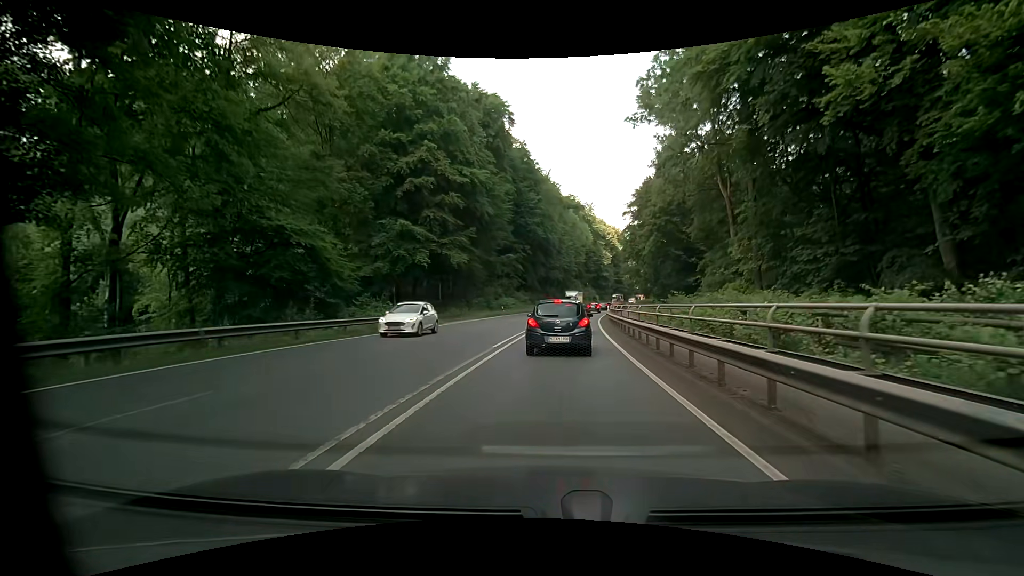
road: primary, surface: asphalt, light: Day
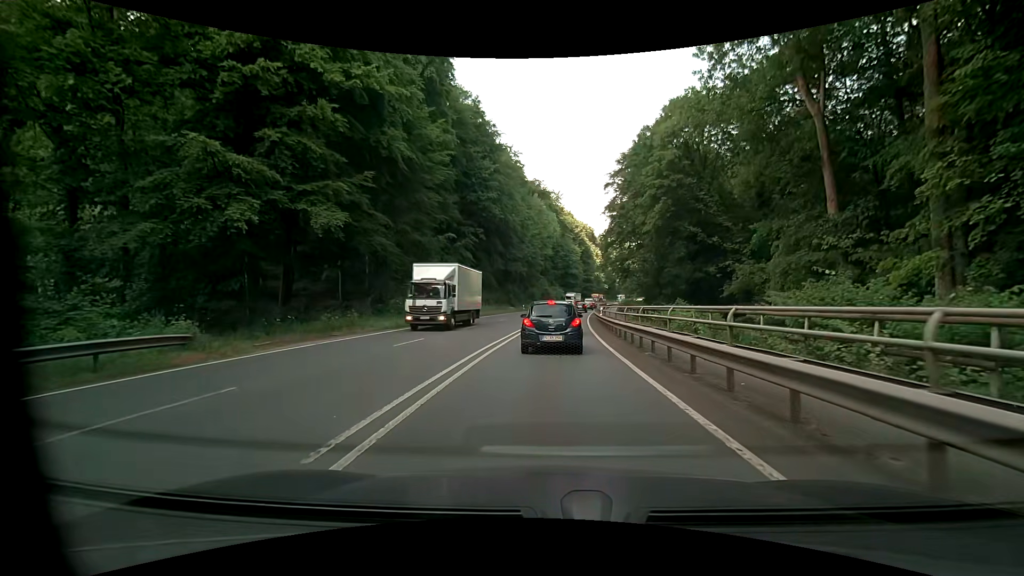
(+0.3, +22.9) m; +3°
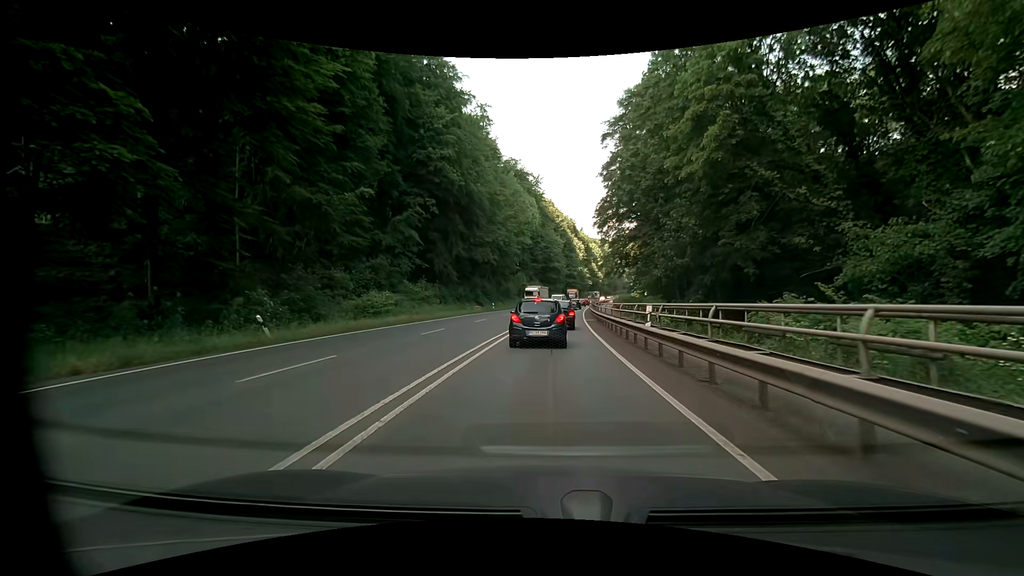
(+0.5, +19.7) m; +4°
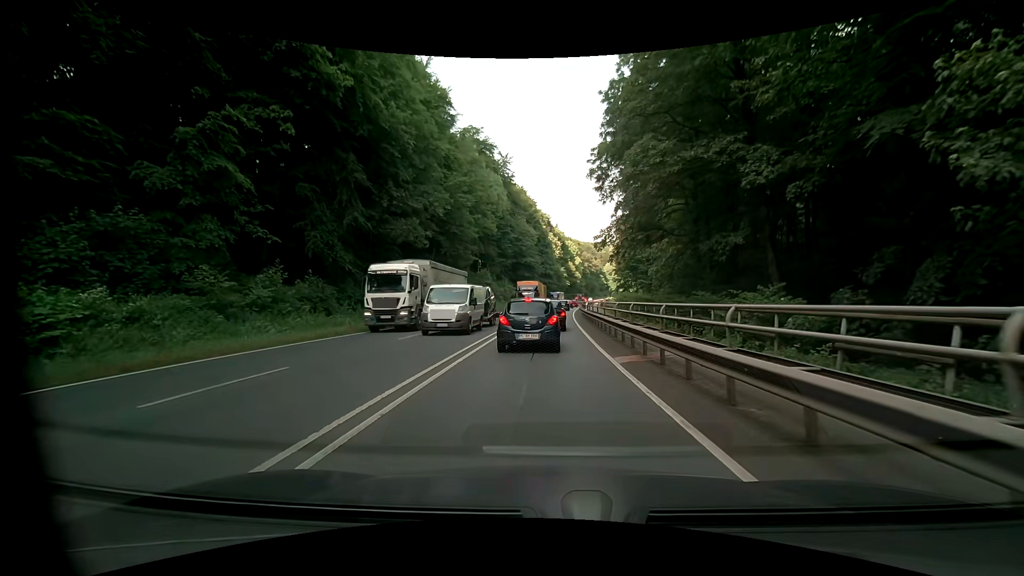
(+0.3, +25.7) m; +1°
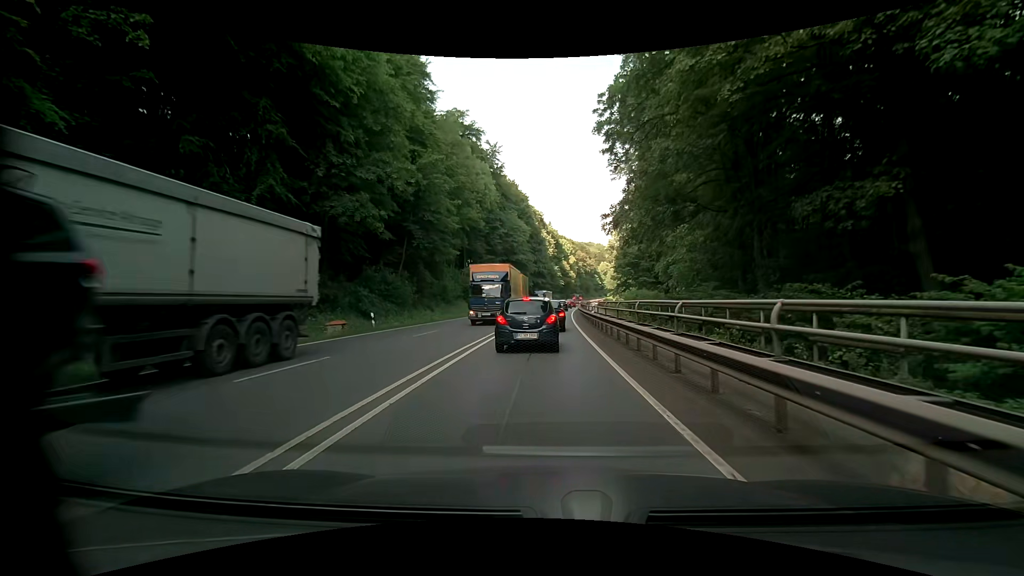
(+0.1, +9.6) m; 0°
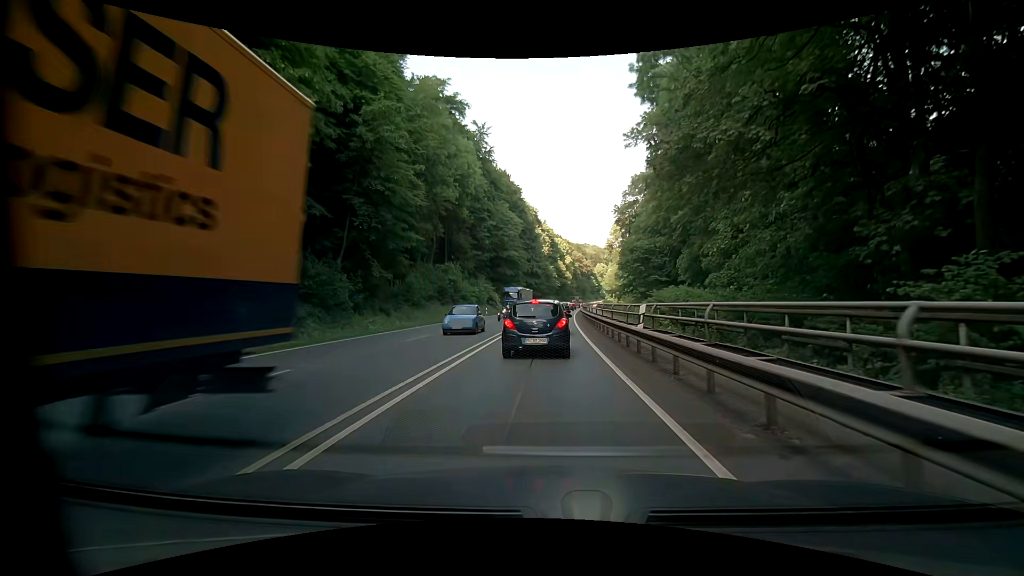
(+0.2, +13.9) m; 0°
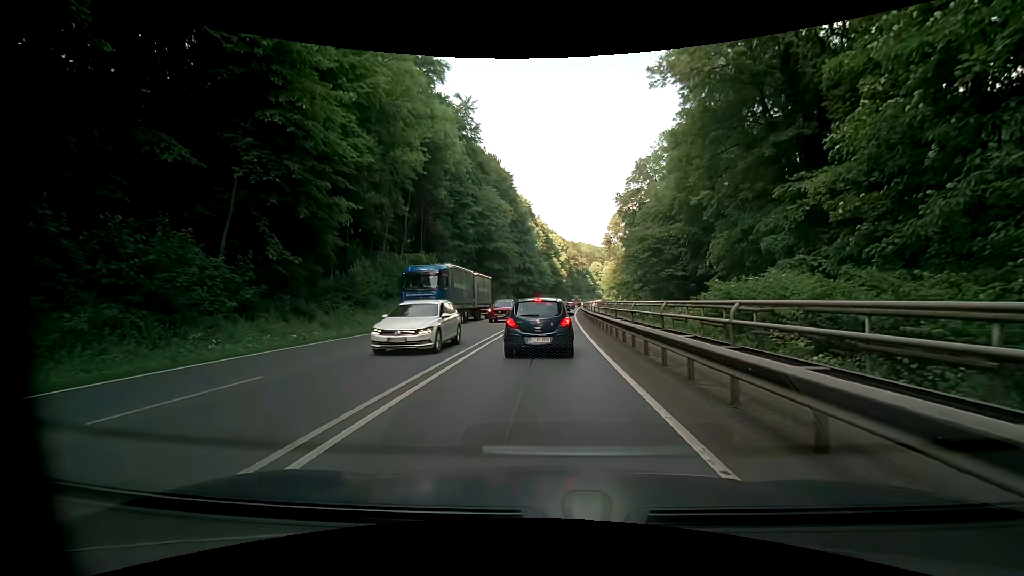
(+0.3, +12.9) m; +1°
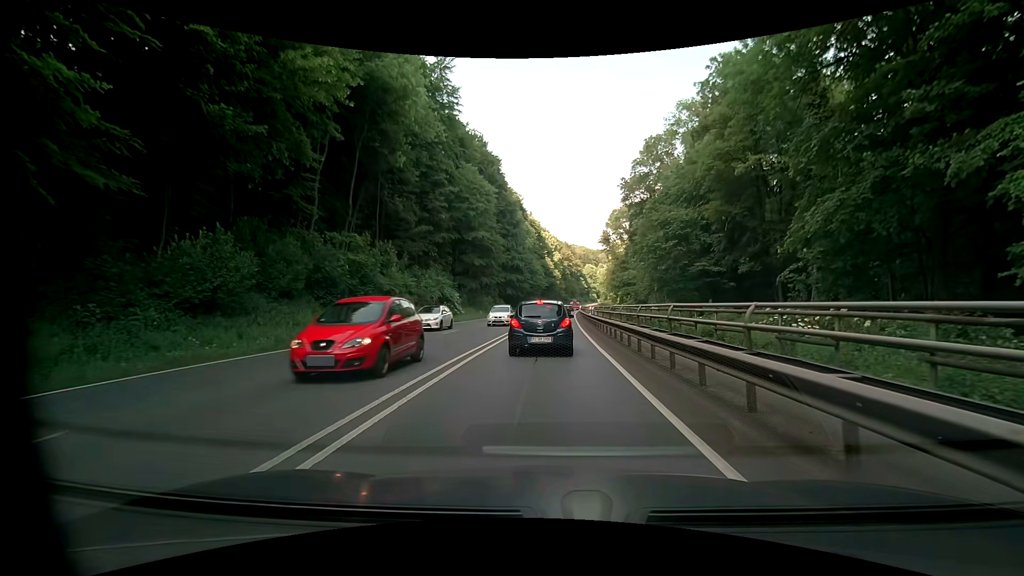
(+0.4, +16.4) m; +2°
(0, +10) (0, +20) (0, +30) (+1, +40) (+1, +50) (+2, +60) (+2, +70) (+3, +80) (+3, +90) (+4, +100) m
